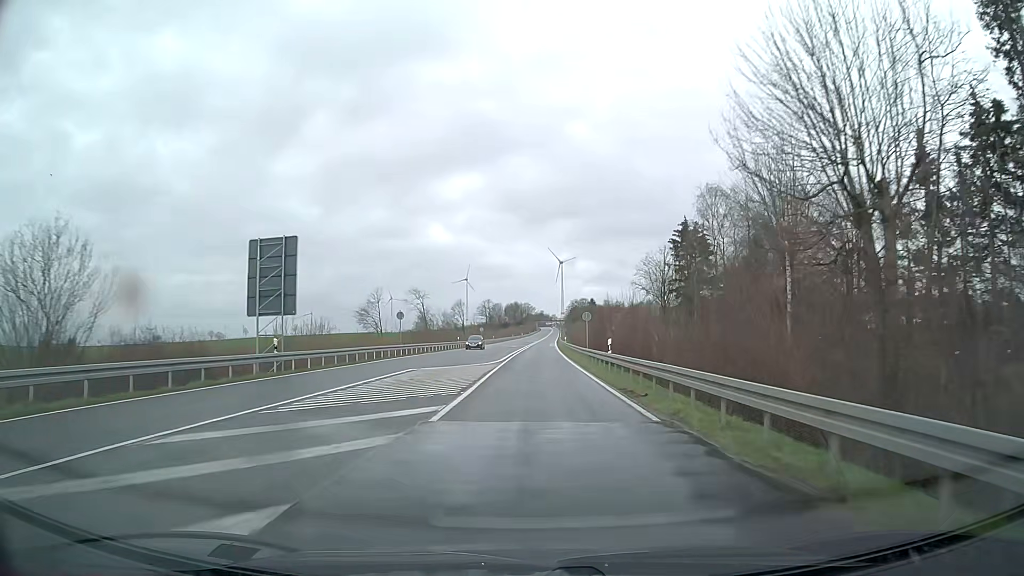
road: primary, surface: asphalt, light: Day
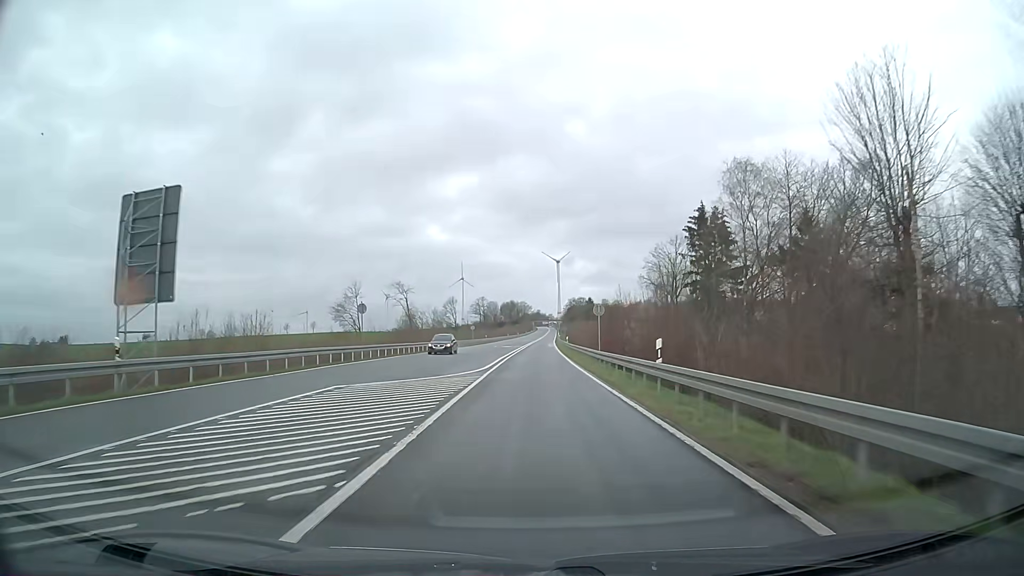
(0.0, +10.7) m; 0°
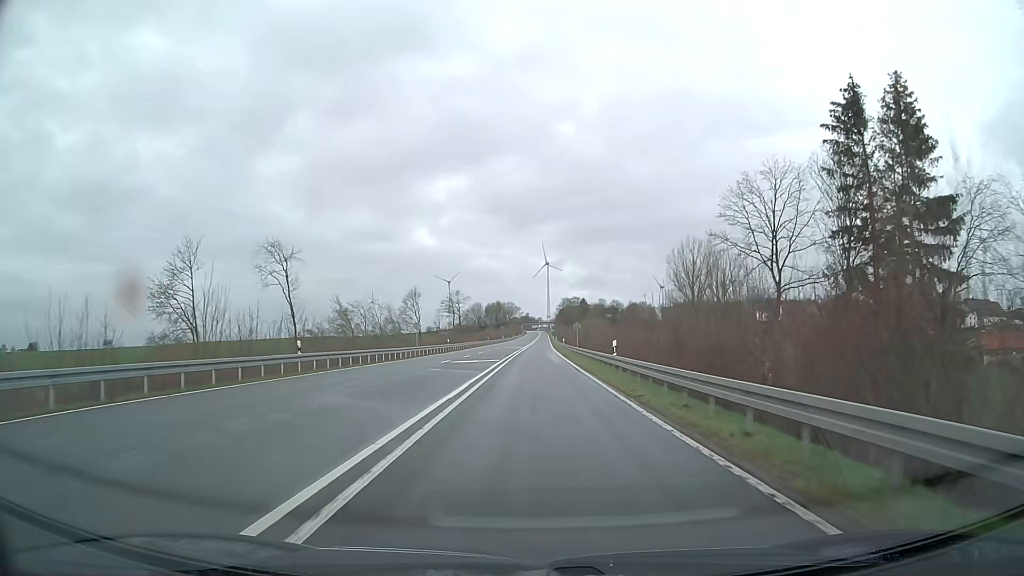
(+0.3, +42.9) m; +1°
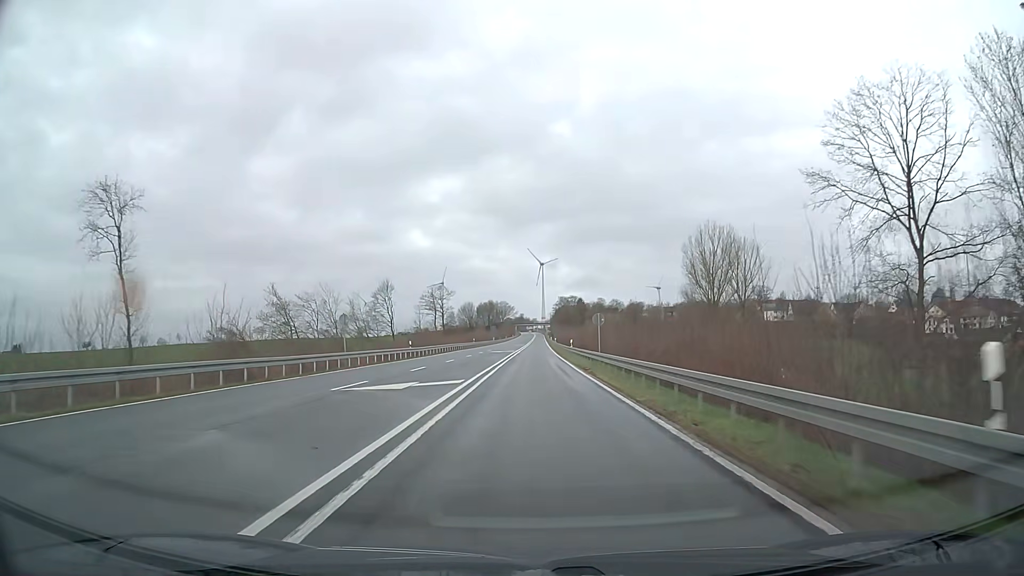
(+0.1, +21.5) m; +1°
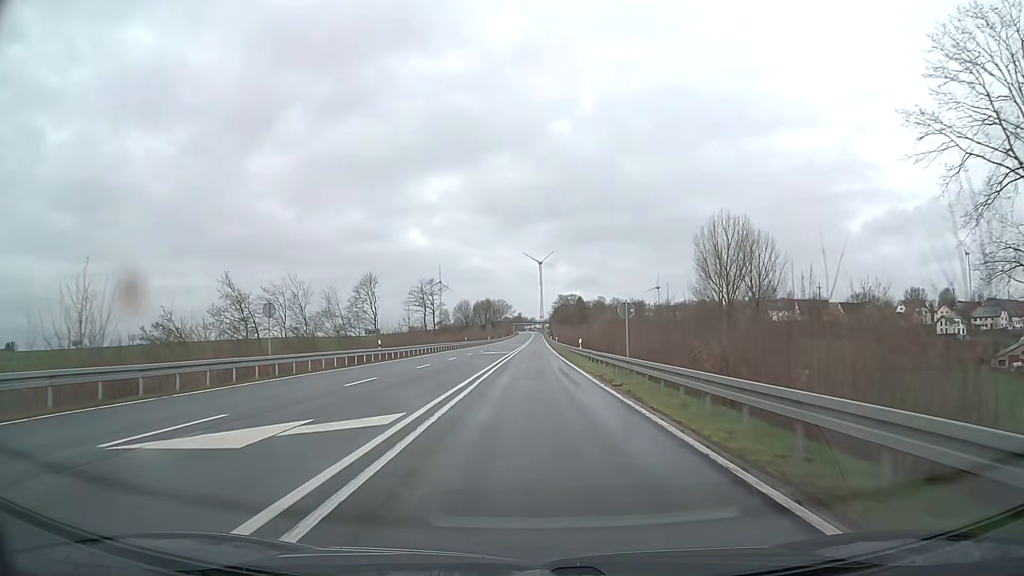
(0.0, +10.7) m; 0°
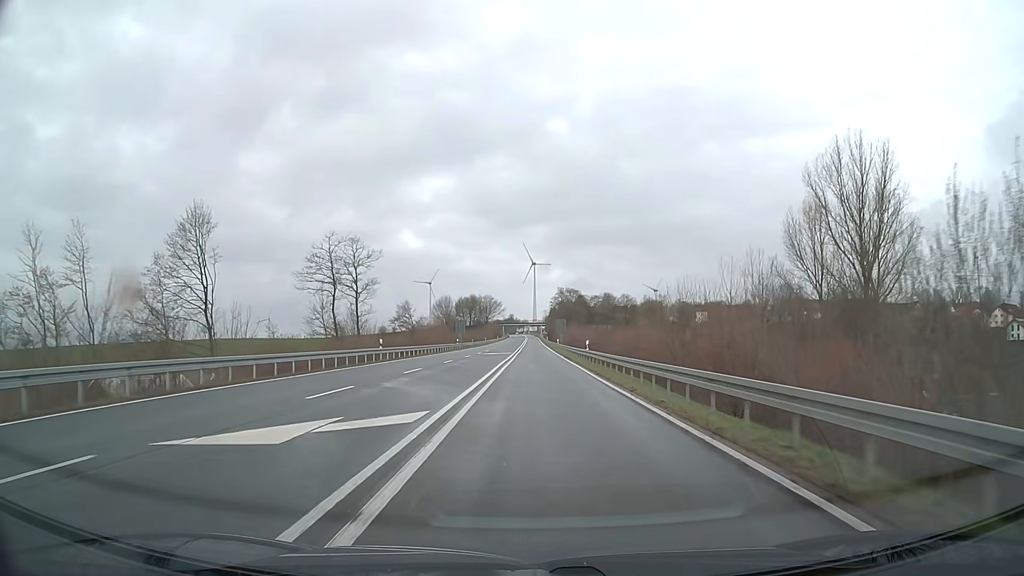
(-0.1, +53.6) m; +1°
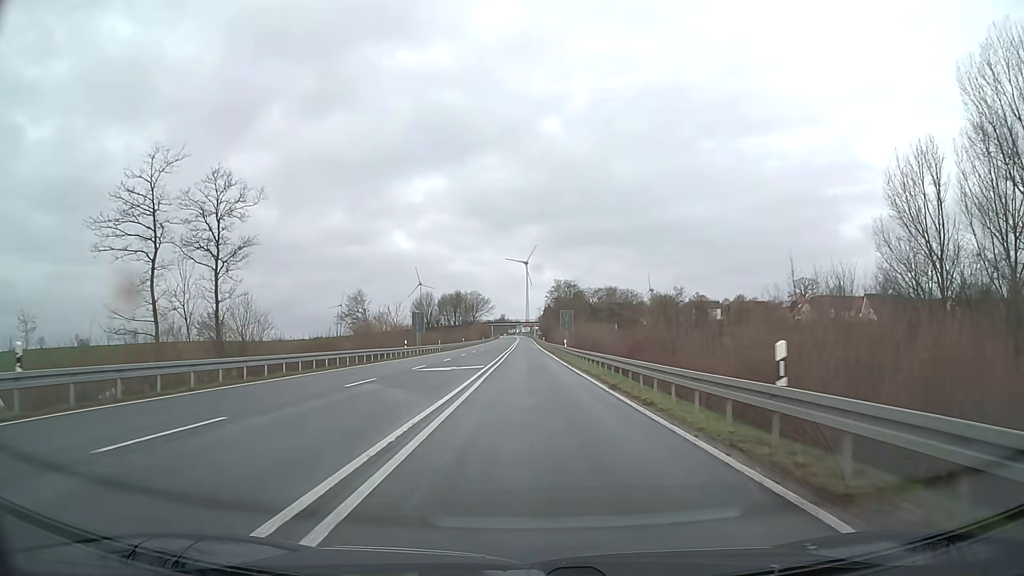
(+0.3, +32.2) m; +1°
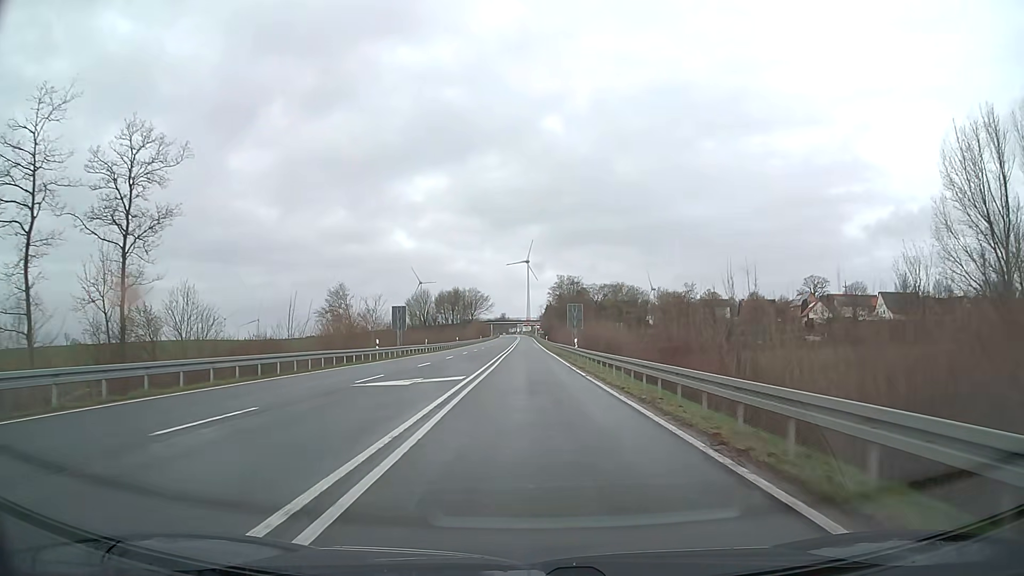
(0.0, +10.7) m; 0°
(0, +10) (0, +20) (0, +30) (0, +40) (0, +50) (0, +60) (0, +70) (0, +80) (-1, +90) (-1, +100) m
